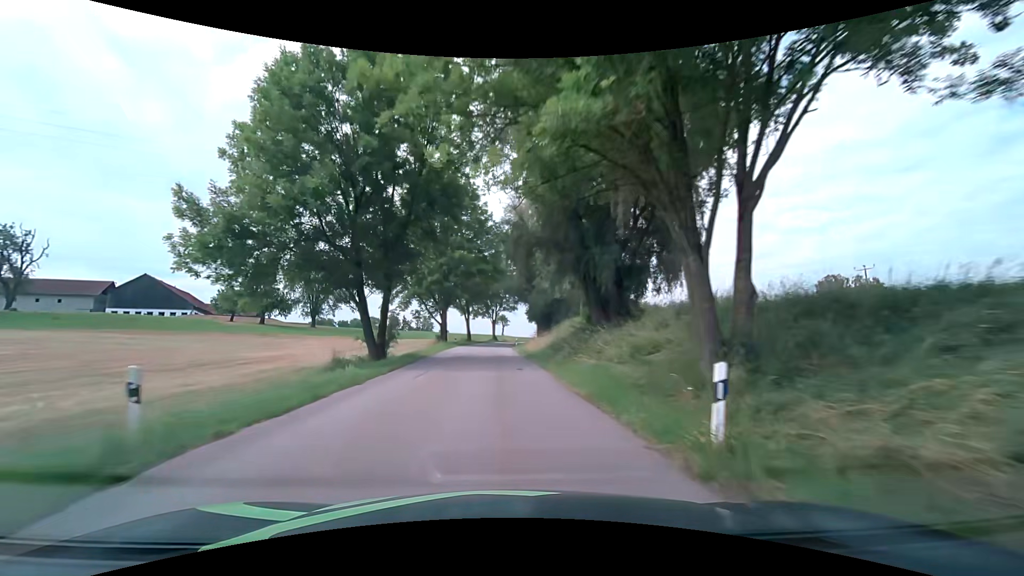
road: tertiary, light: Day
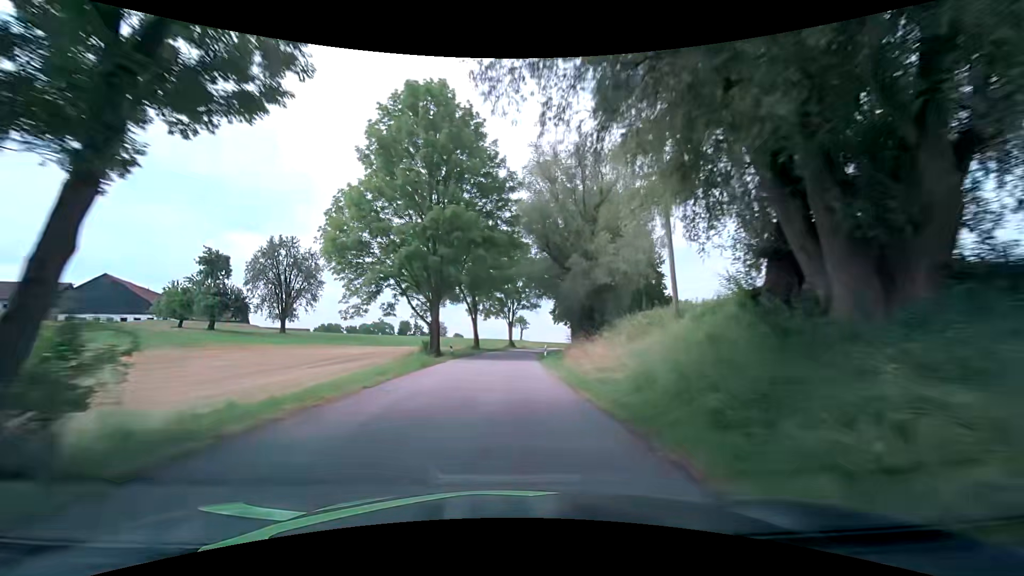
(-0.4, +20.1) m; -2°
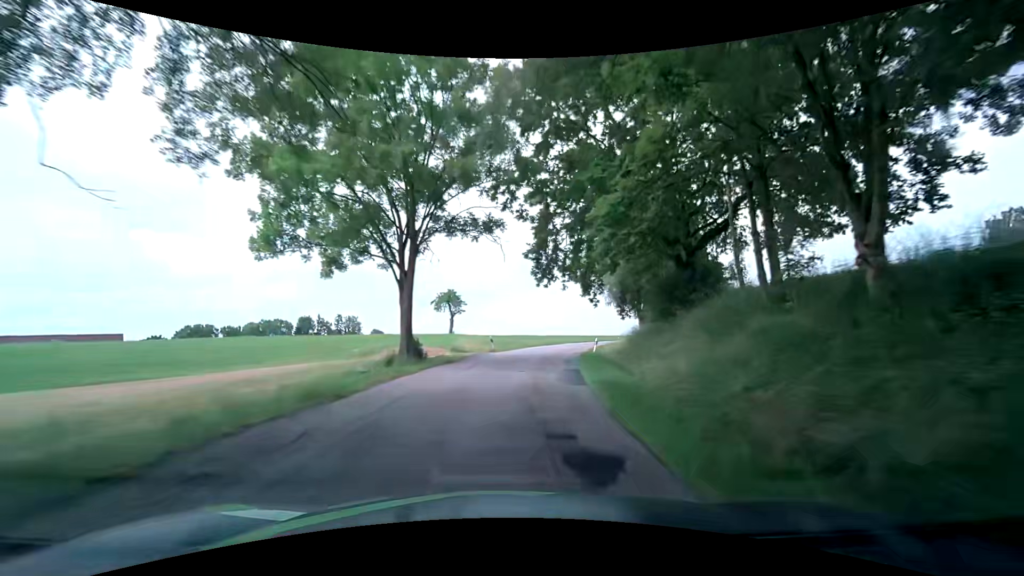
(+1.3, +52.1) m; +6°
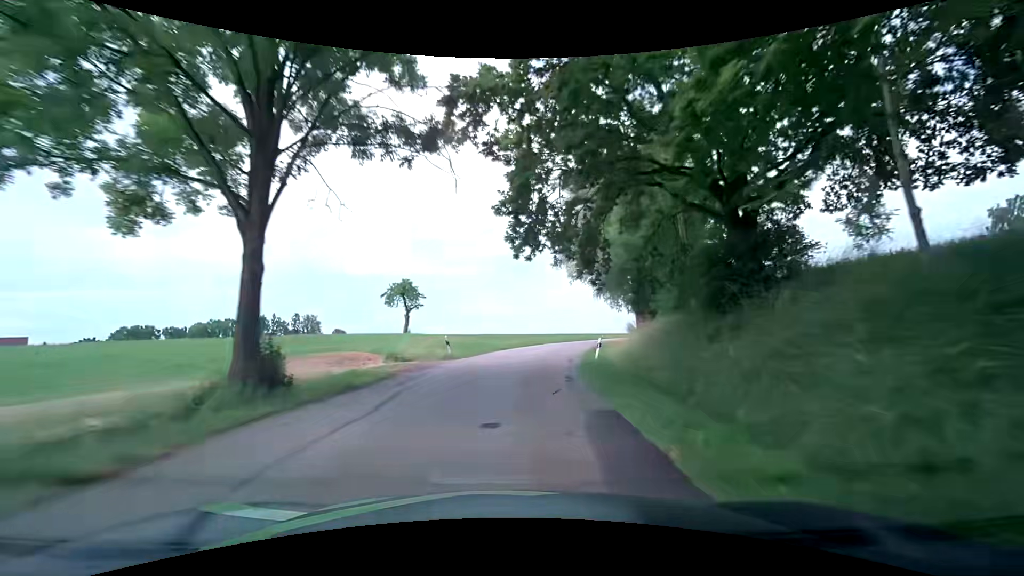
(+0.3, +10.6) m; +4°
(0, +10) (+1, +20) (+3, +30) (+5, +40) (+8, +49) (+12, +58) (+16, +67) (+22, +76) (+28, +84) (+34, +92) m
